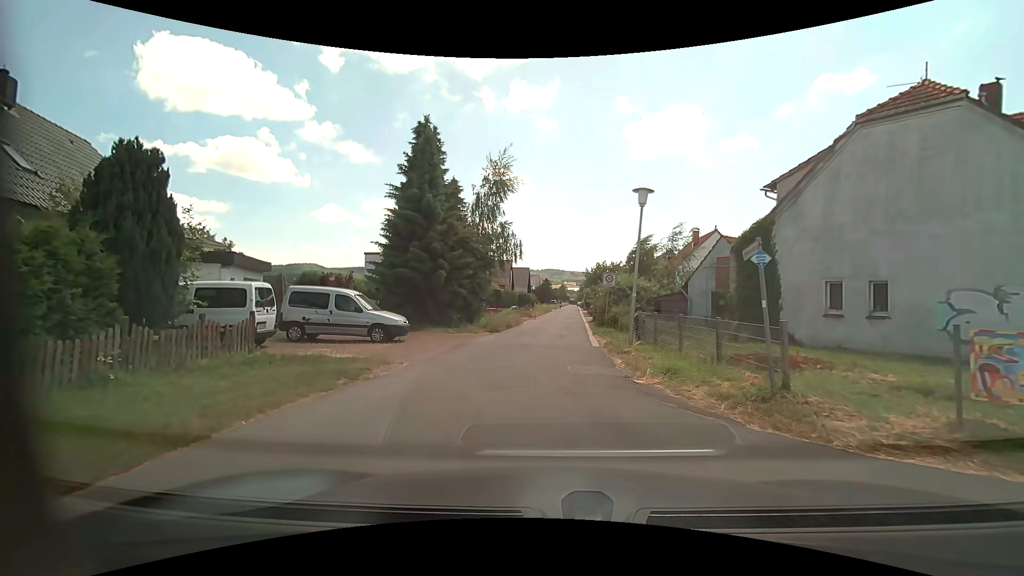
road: residential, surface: asphalt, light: Day
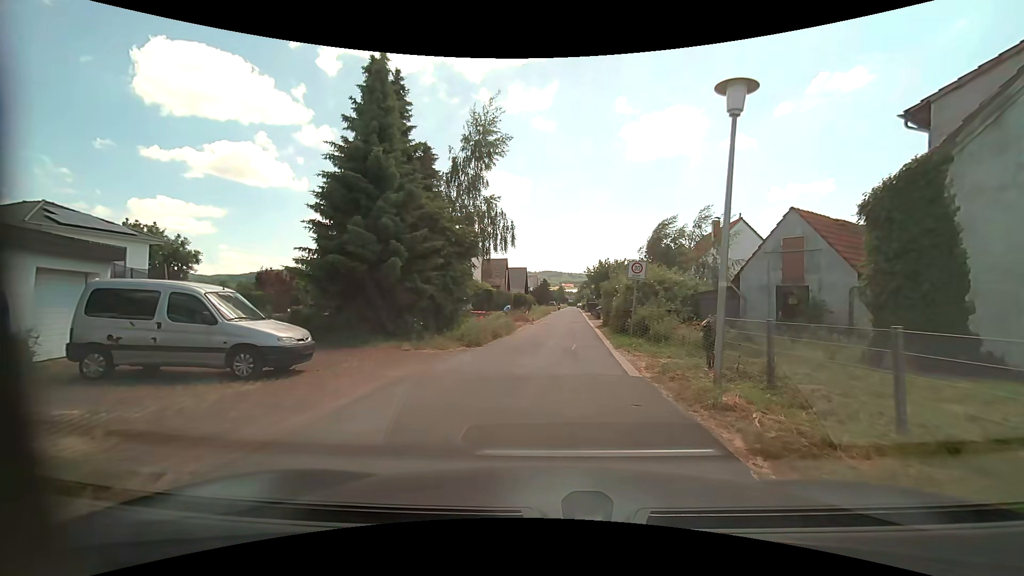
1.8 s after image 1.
(-0.1, +7.3) m; 0°
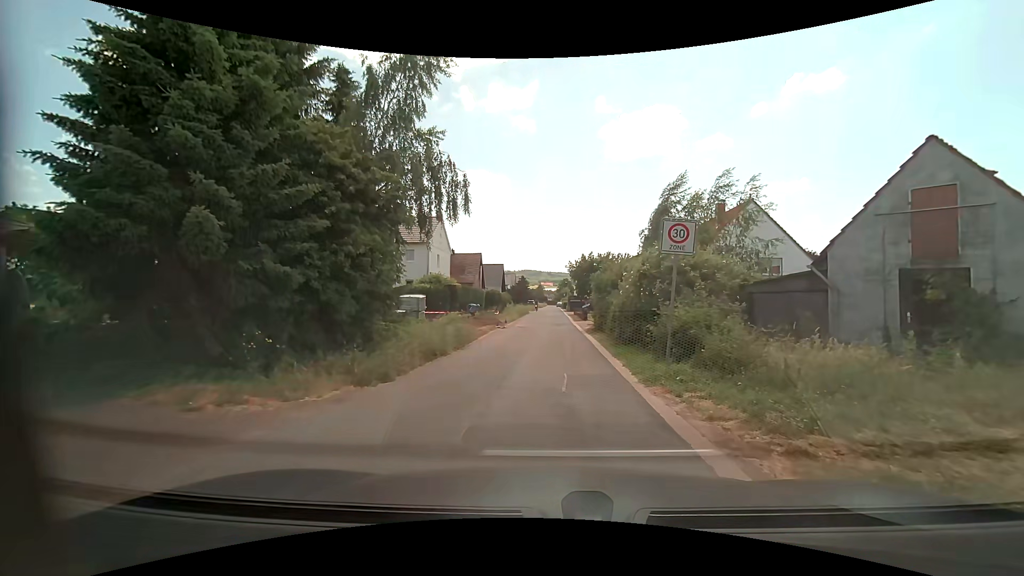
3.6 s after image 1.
(+0.2, +8.0) m; +3°
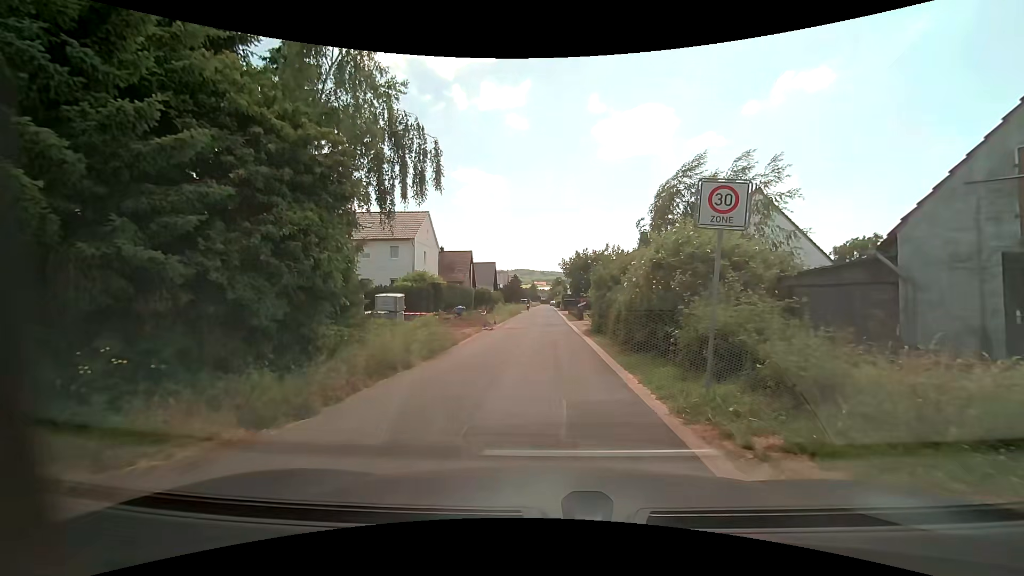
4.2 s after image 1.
(0.0, +2.9) m; 0°
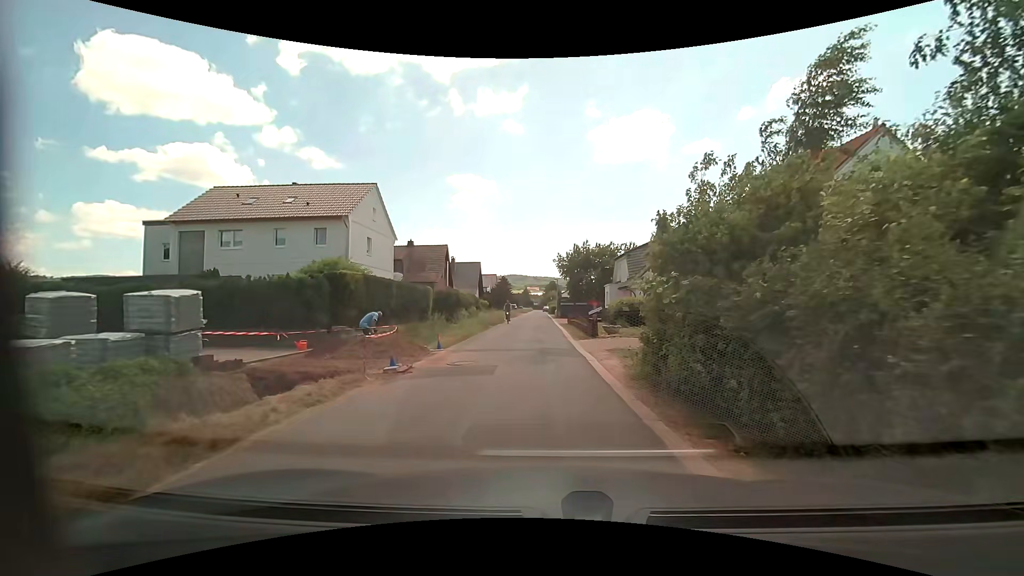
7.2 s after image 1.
(+0.2, +14.5) m; +1°
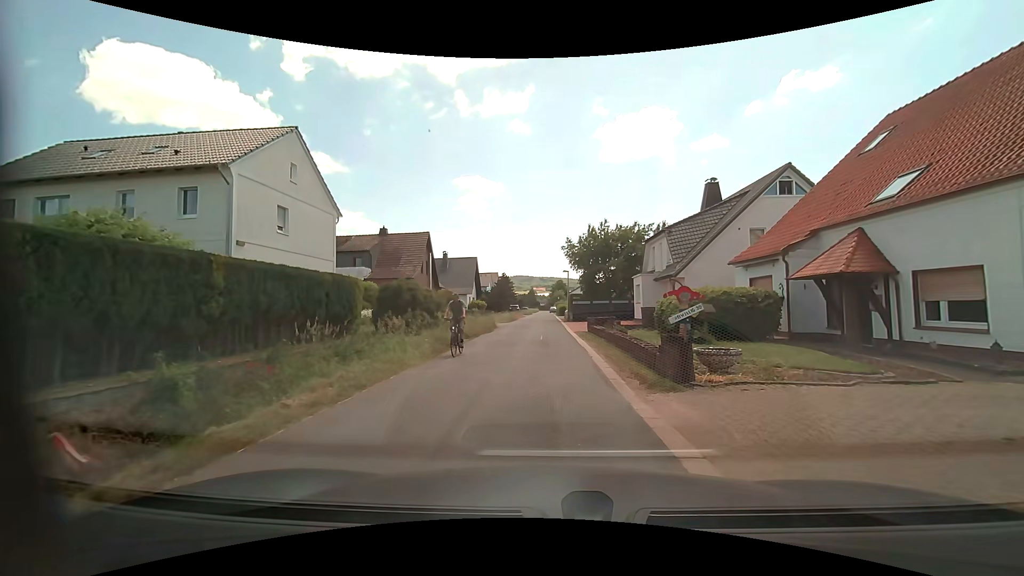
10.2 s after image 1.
(0.0, +13.2) m; 0°
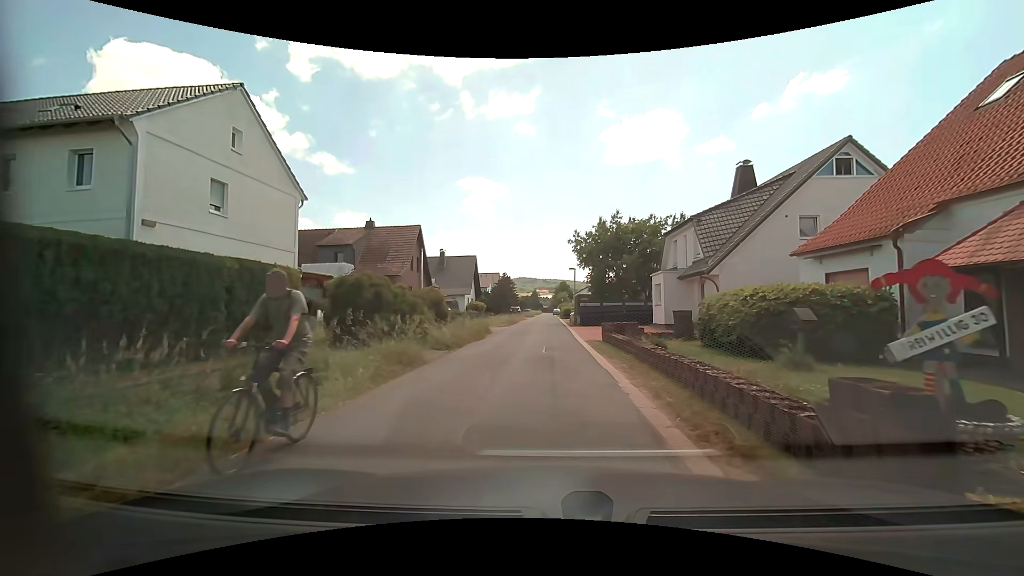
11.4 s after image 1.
(-0.1, +5.2) m; -2°
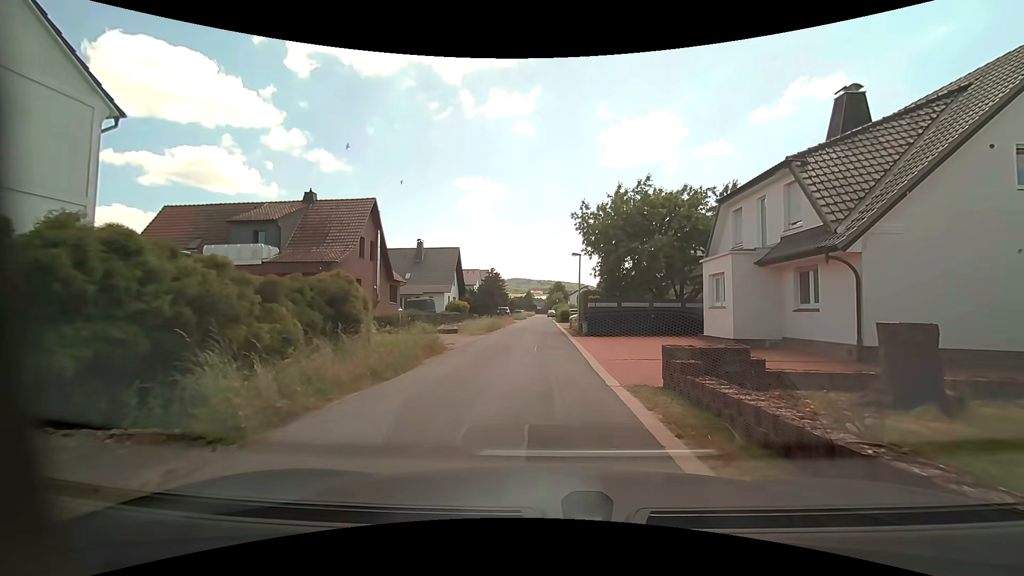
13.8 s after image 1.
(+0.2, +11.5) m; +1°
(0, +10) (0, +20) (0, +30) (0, +40) (0, +50) (0, +60) (0, +70) (-1, +80) (-1, +90) (-1, +100) m
